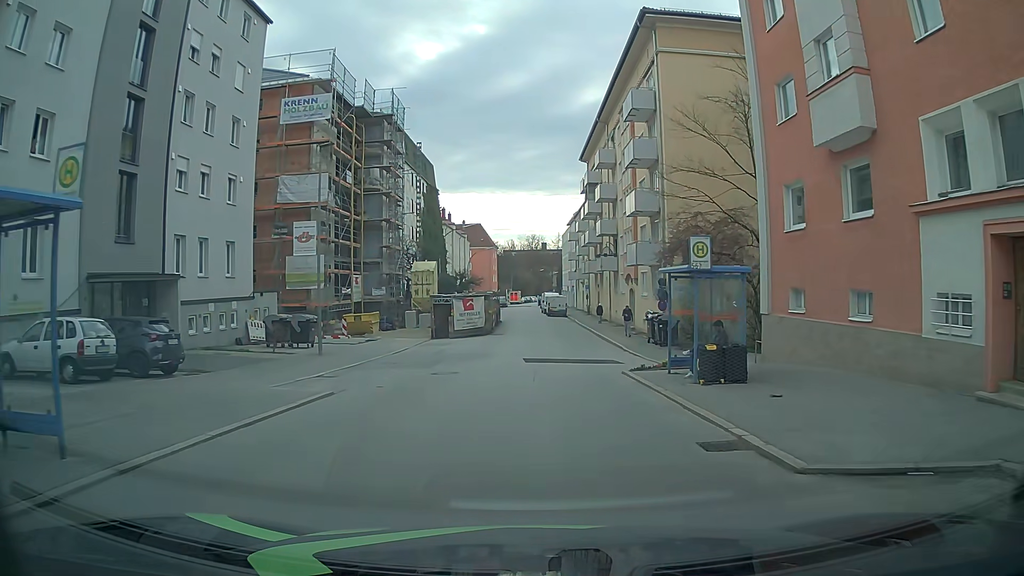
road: tertiary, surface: asphalt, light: Day
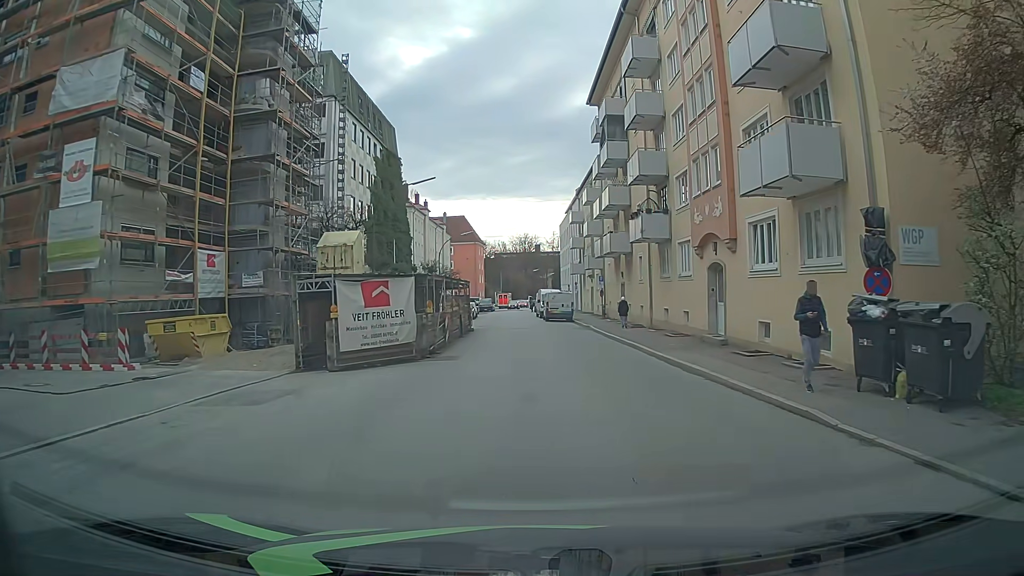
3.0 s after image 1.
(+0.1, +22.4) m; 0°
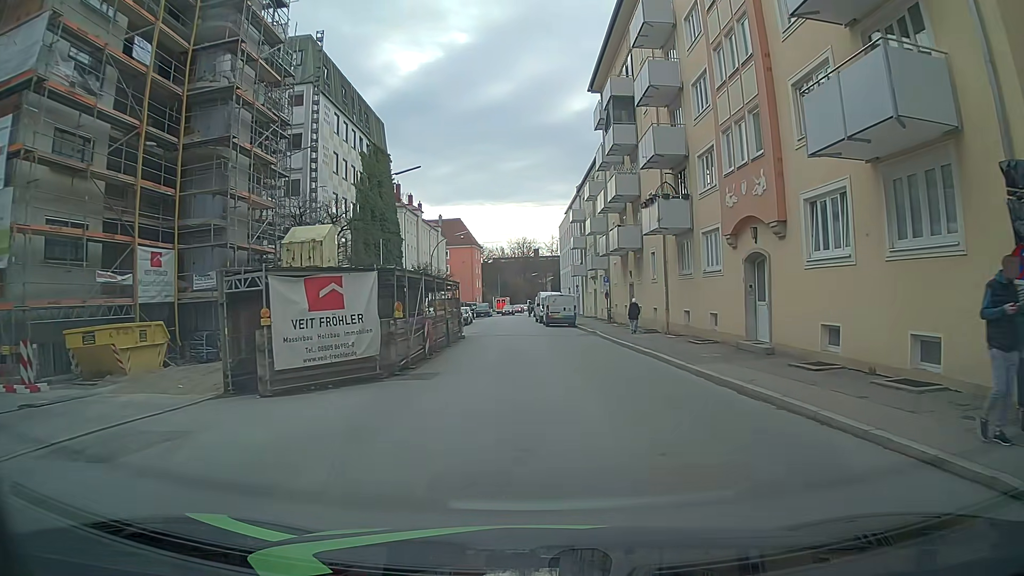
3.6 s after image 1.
(0.0, +4.4) m; +1°
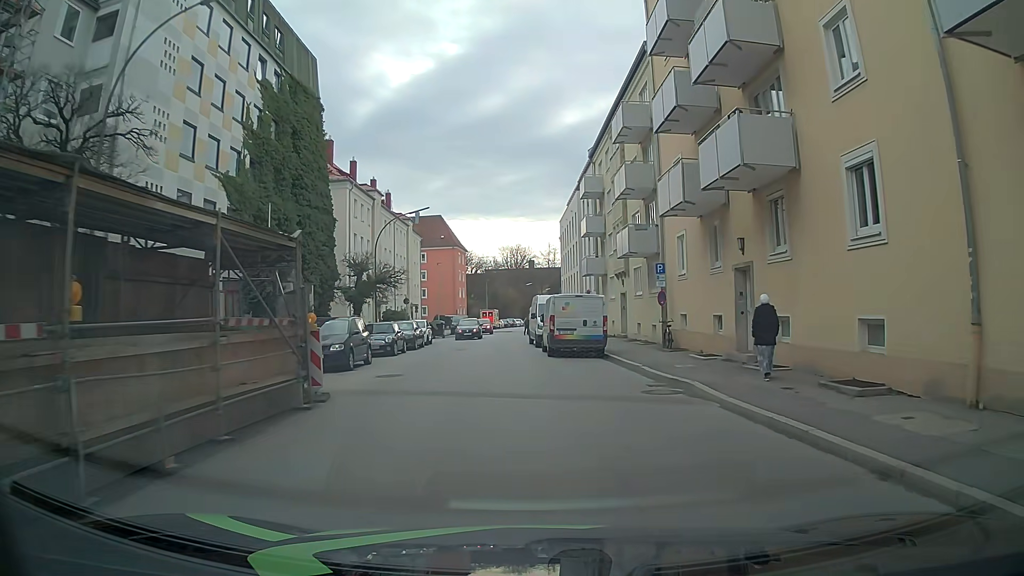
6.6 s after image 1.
(-0.2, +22.1) m; -1°
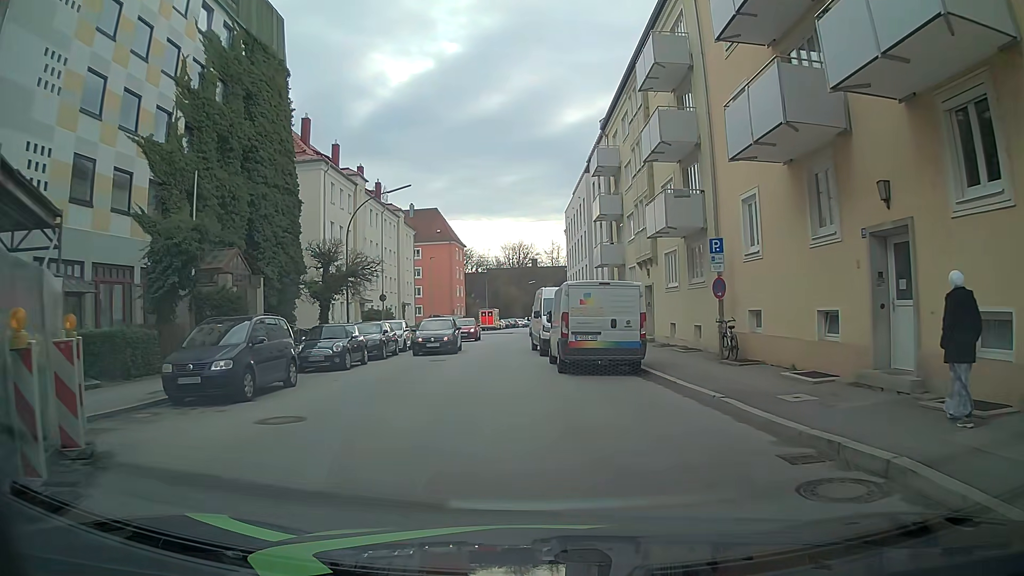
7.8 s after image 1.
(+0.1, +7.5) m; 0°
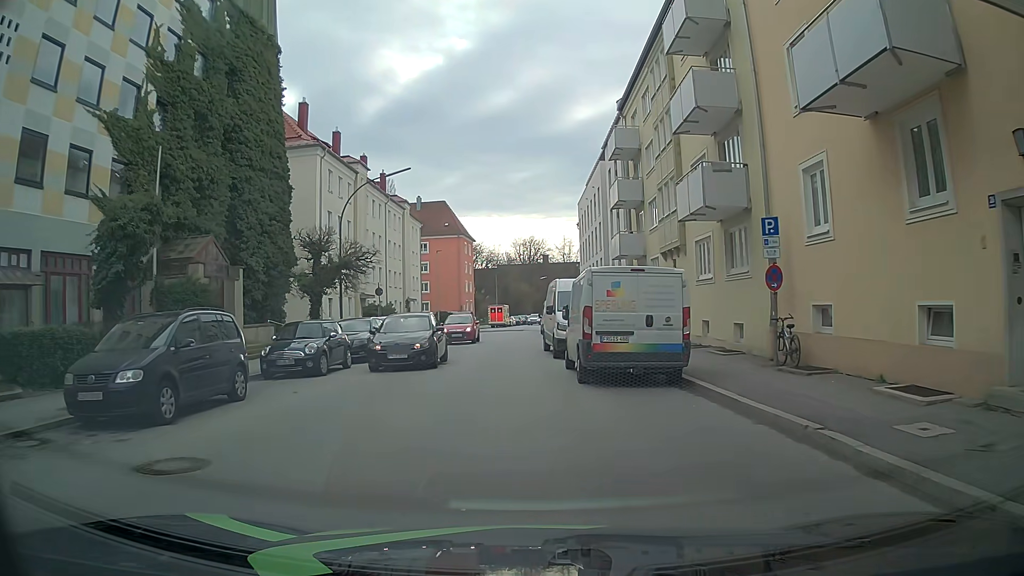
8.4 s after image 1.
(0.0, +3.3) m; 0°
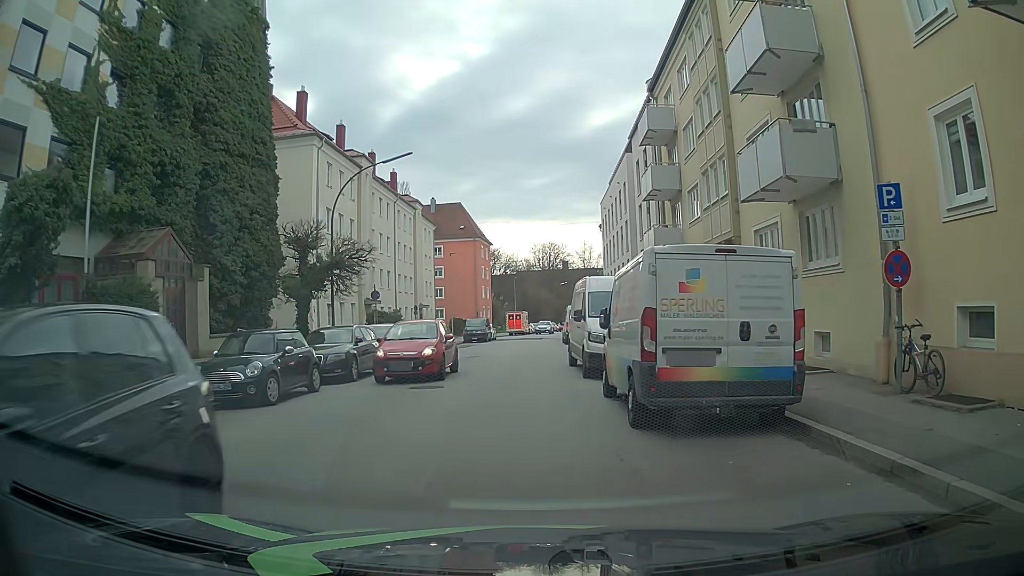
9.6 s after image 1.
(0.0, +4.4) m; +1°
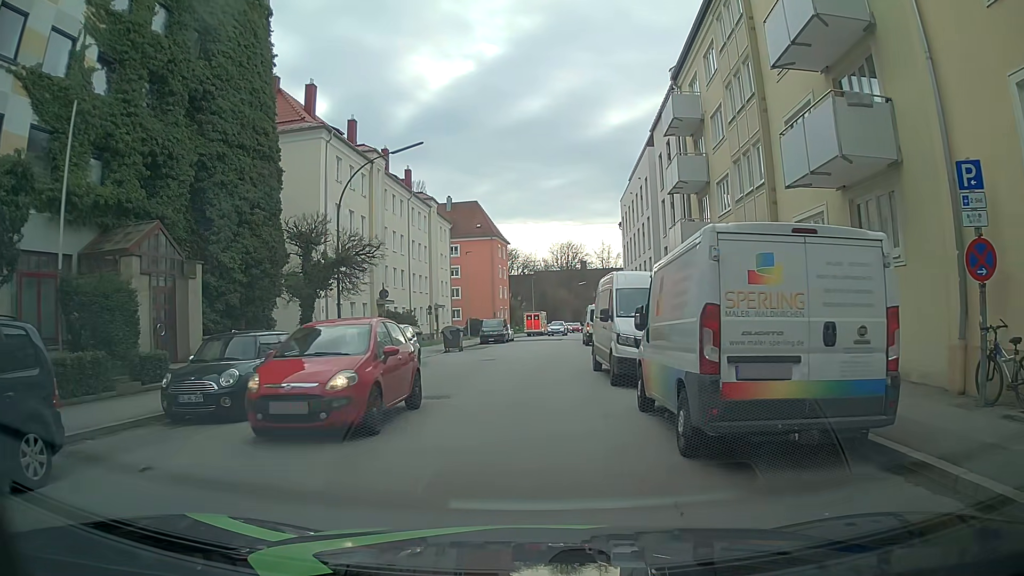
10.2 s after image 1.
(-0.1, +1.8) m; -1°
